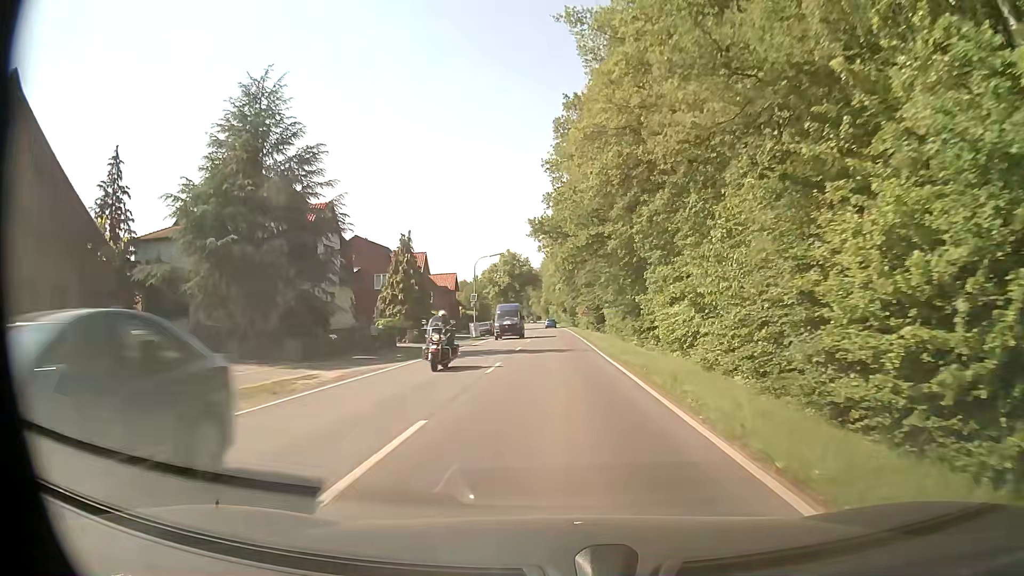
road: secondary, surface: asphalt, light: Day
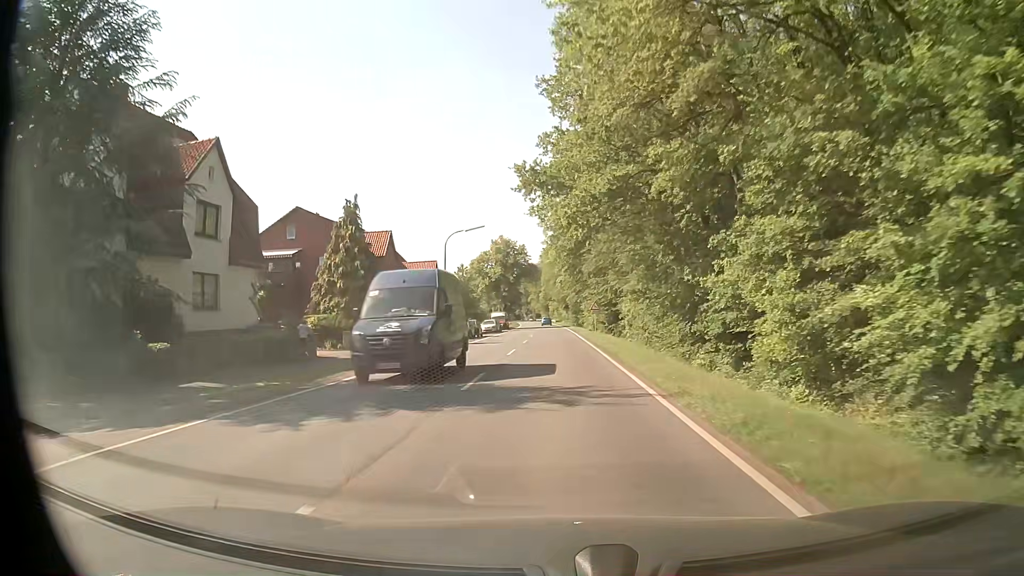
(+0.1, +16.2) m; +1°
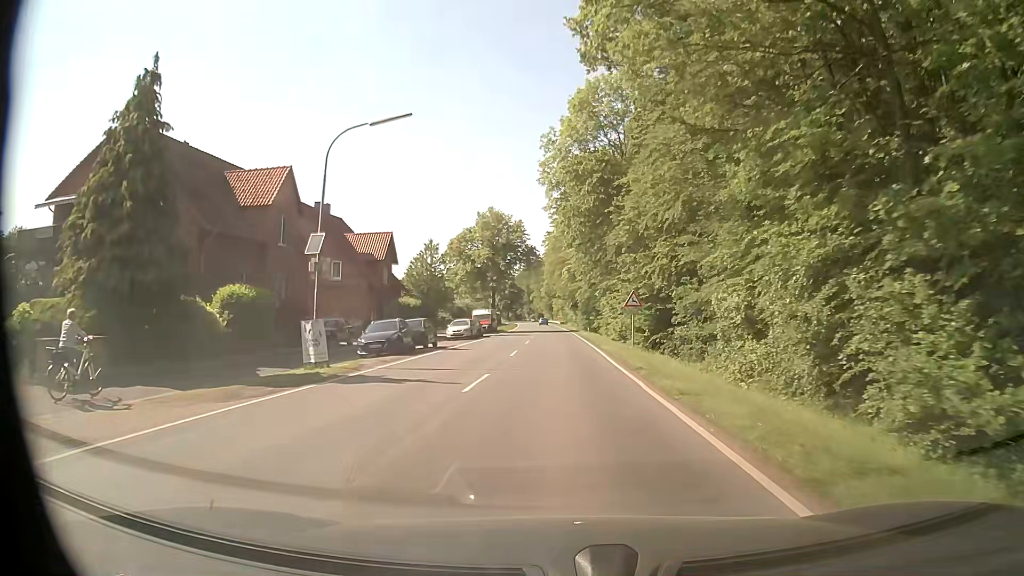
(-0.4, +24.3) m; -2°
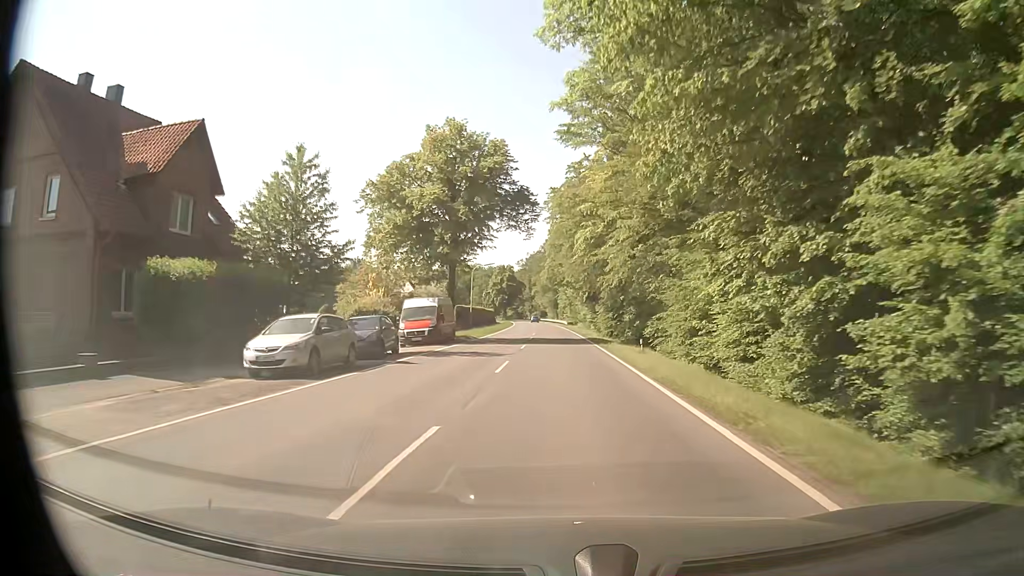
(0.0, +32.2) m; 0°
(0, +10) (0, +20) (0, +30) (0, +40) (0, +50) (0, +60) (0, +70) (-1, +80) (-1, +90) (-1, +100) m
